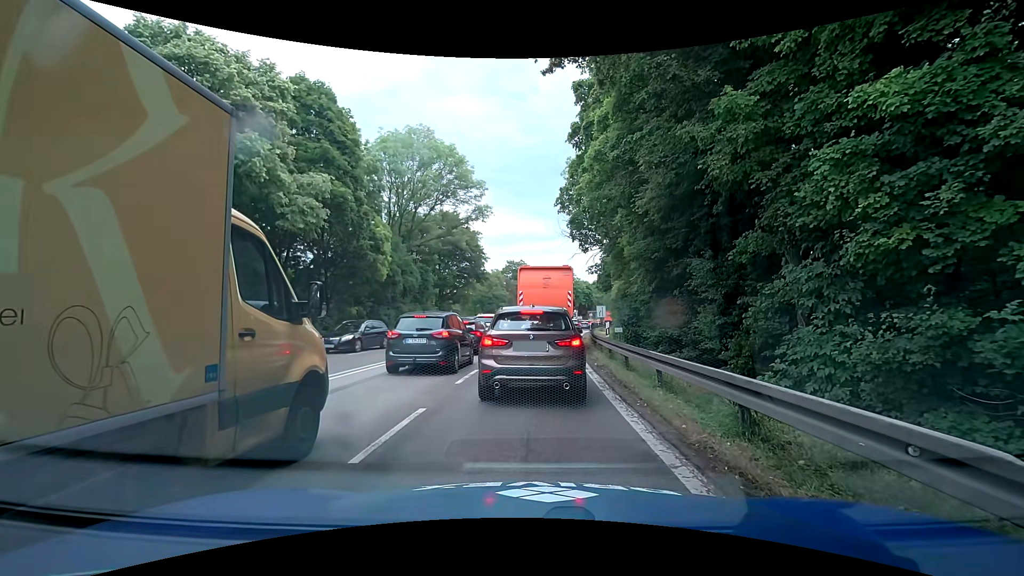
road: trunk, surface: asphalt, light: Day
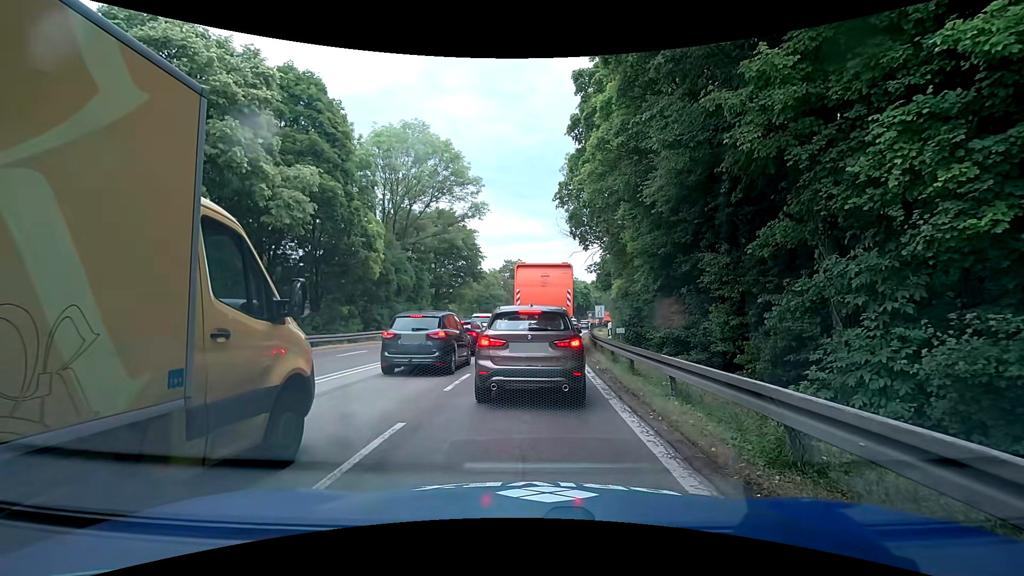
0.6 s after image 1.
(0.0, +1.1) m; 0°
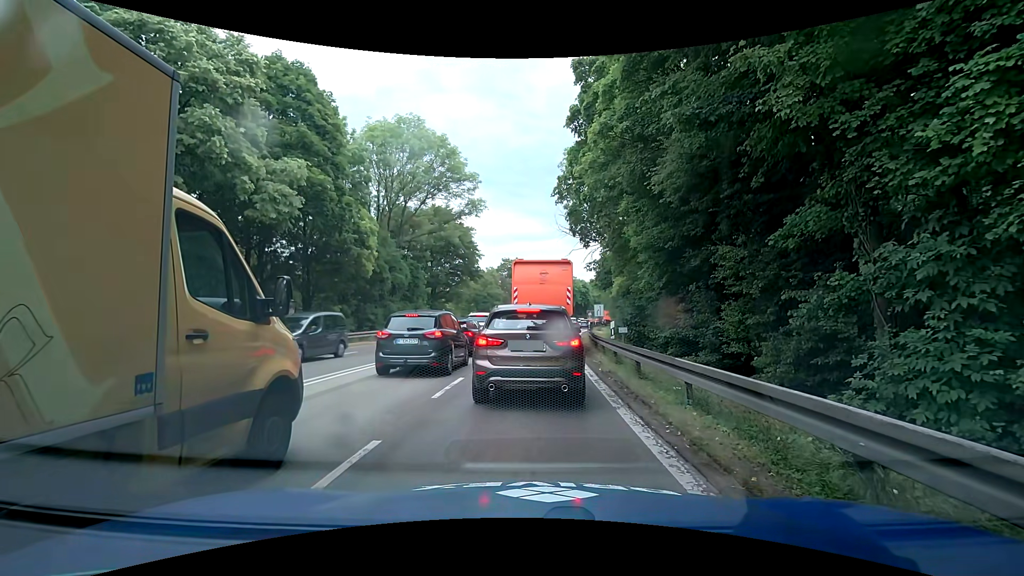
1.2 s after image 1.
(0.0, +1.0) m; +1°
